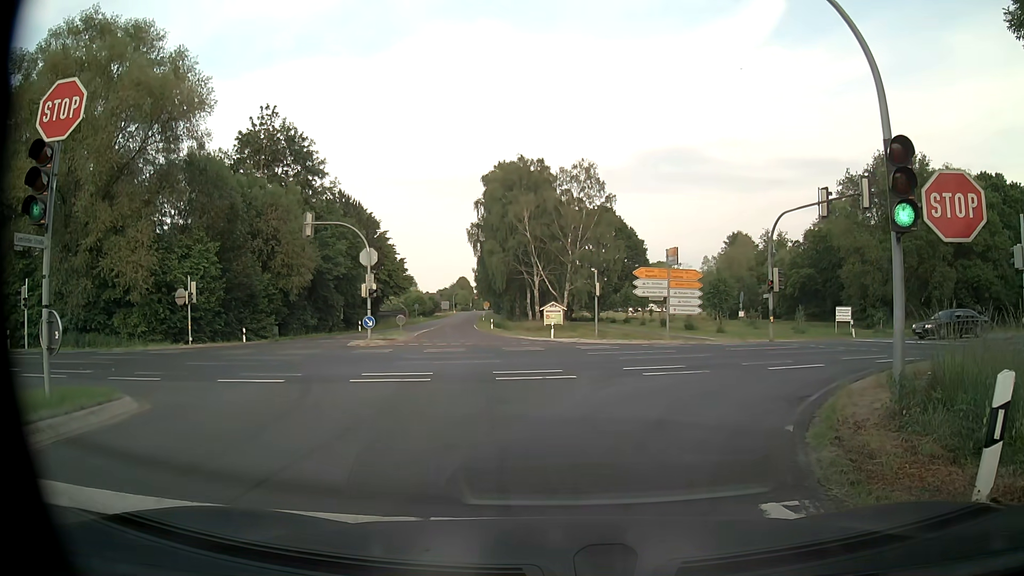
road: secondary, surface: asphalt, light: Day
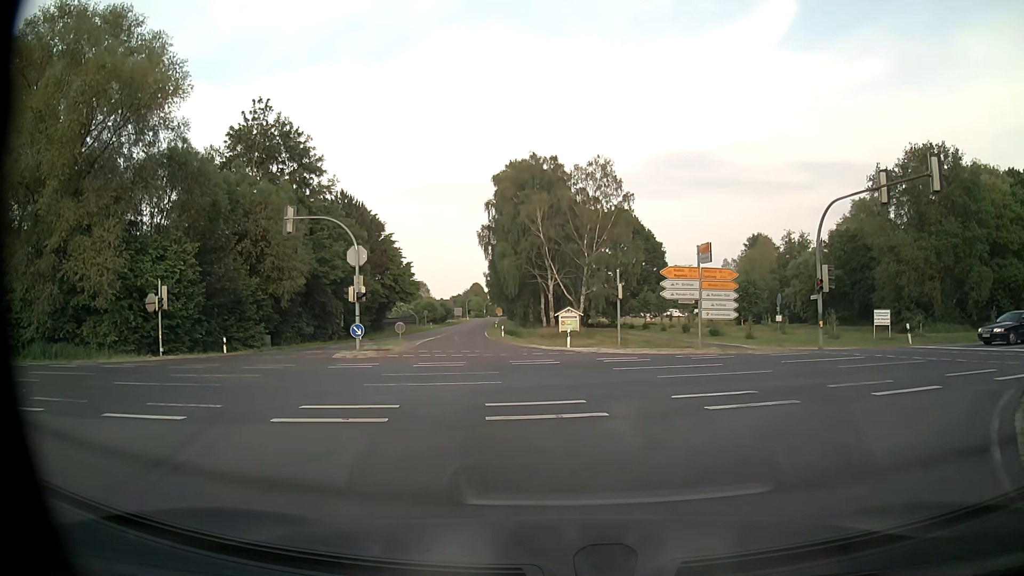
(-0.1, +4.9) m; -3°
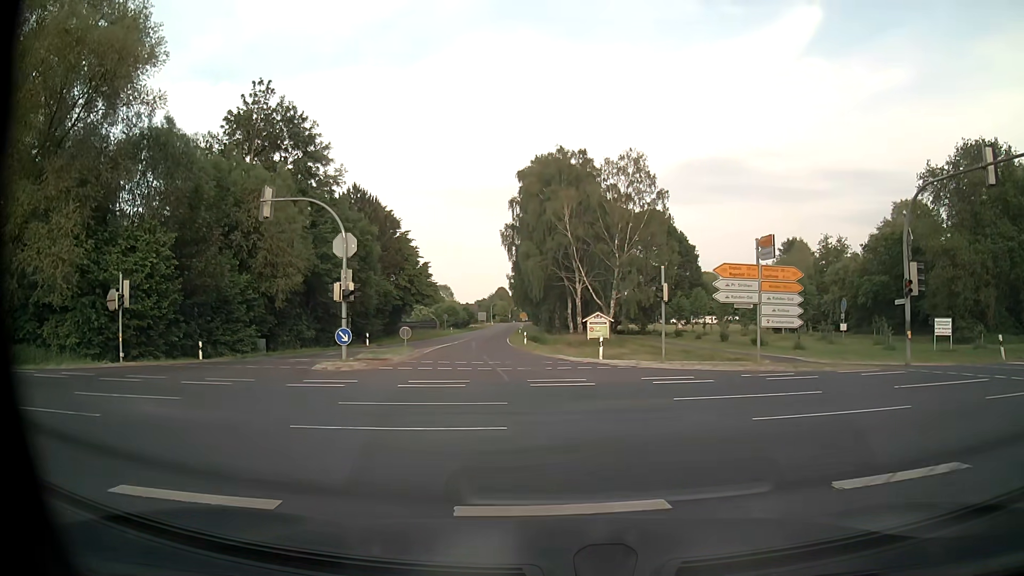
(-0.1, +5.8) m; -2°
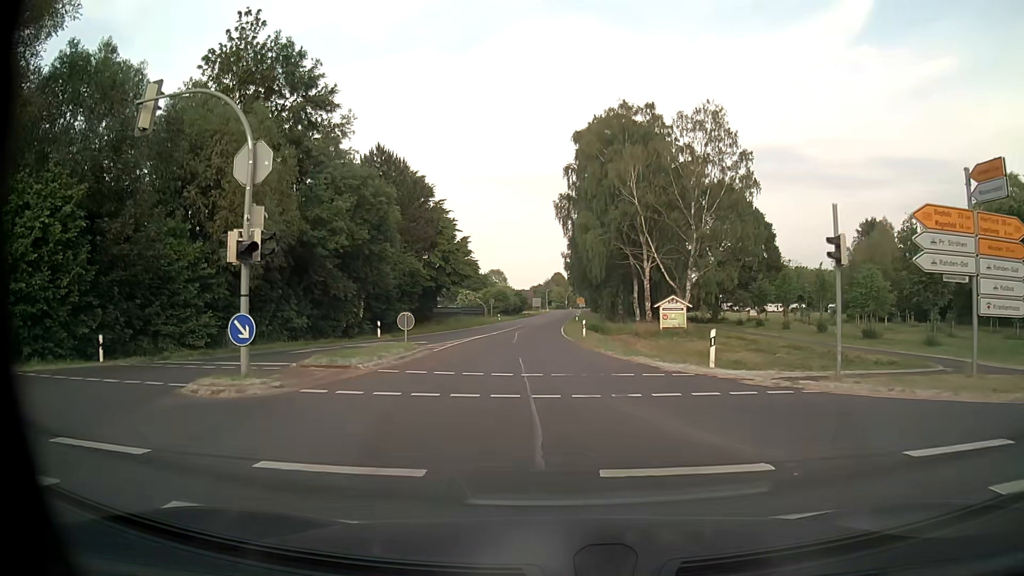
(-0.5, +12.4) m; -5°
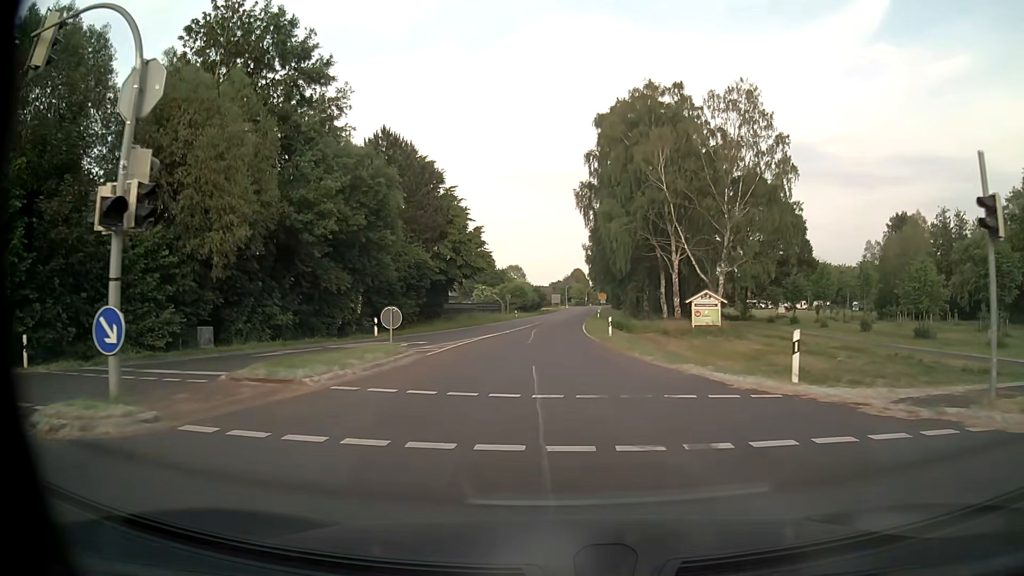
(-0.1, +5.1) m; -2°
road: tertiary
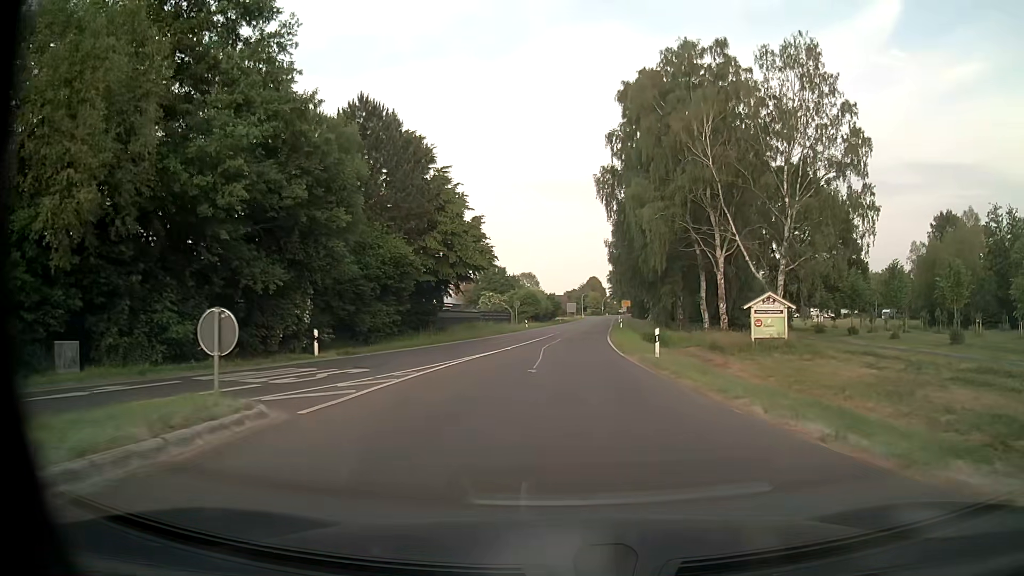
(-0.1, +11.4) m; -1°
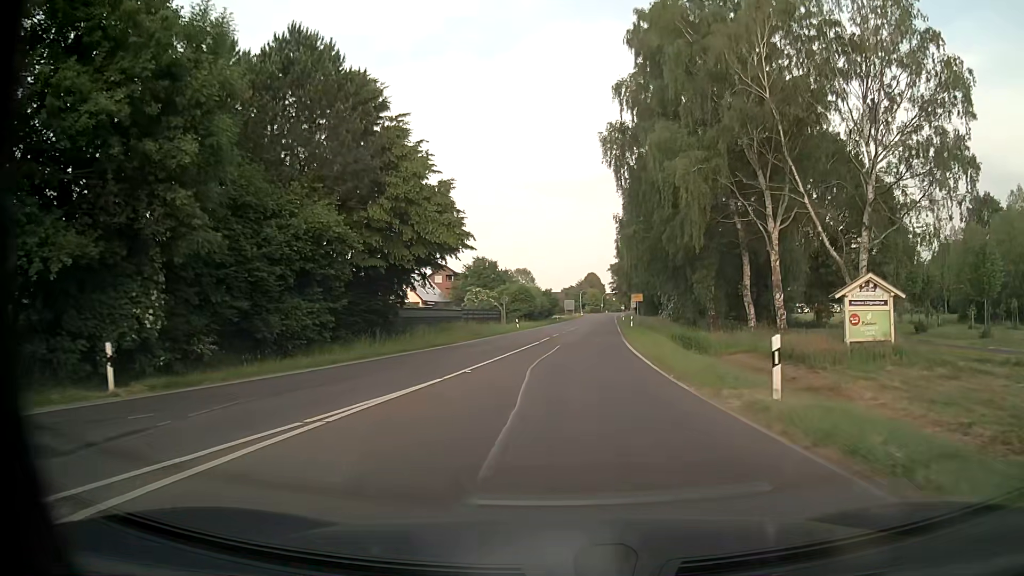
(+0.1, +12.7) m; +1°
